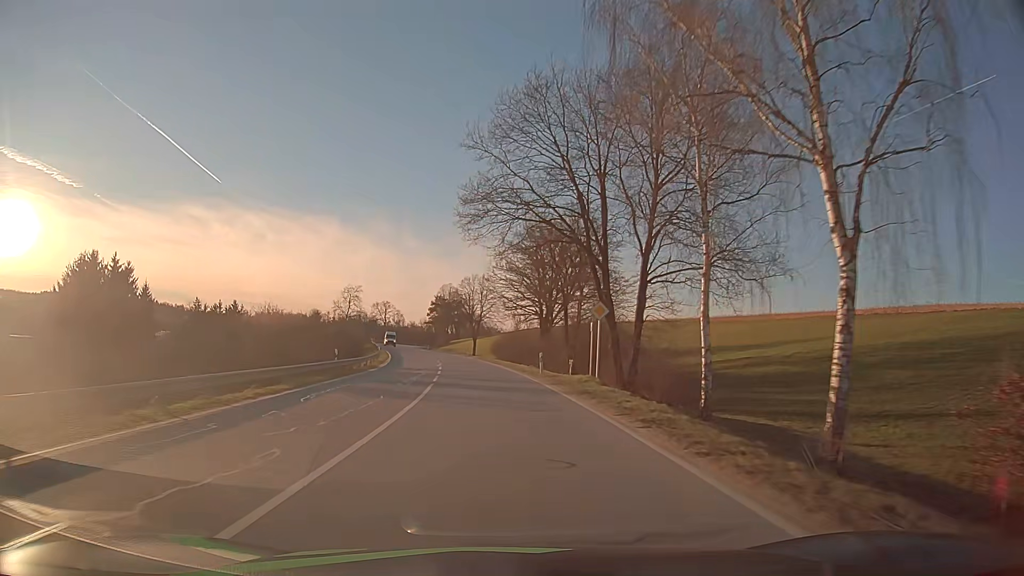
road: secondary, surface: asphalt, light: Day
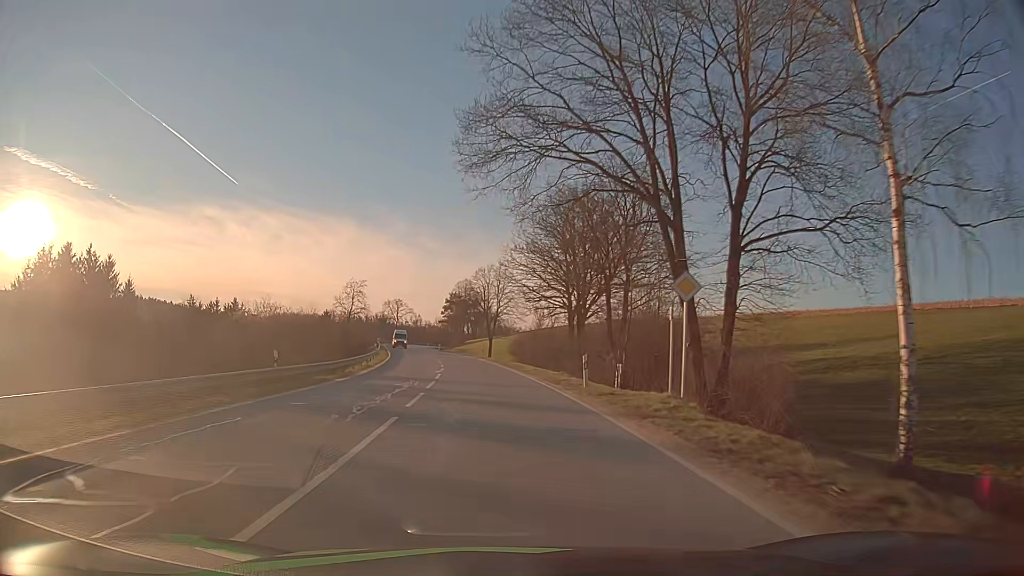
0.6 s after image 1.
(-0.1, +11.1) m; -2°
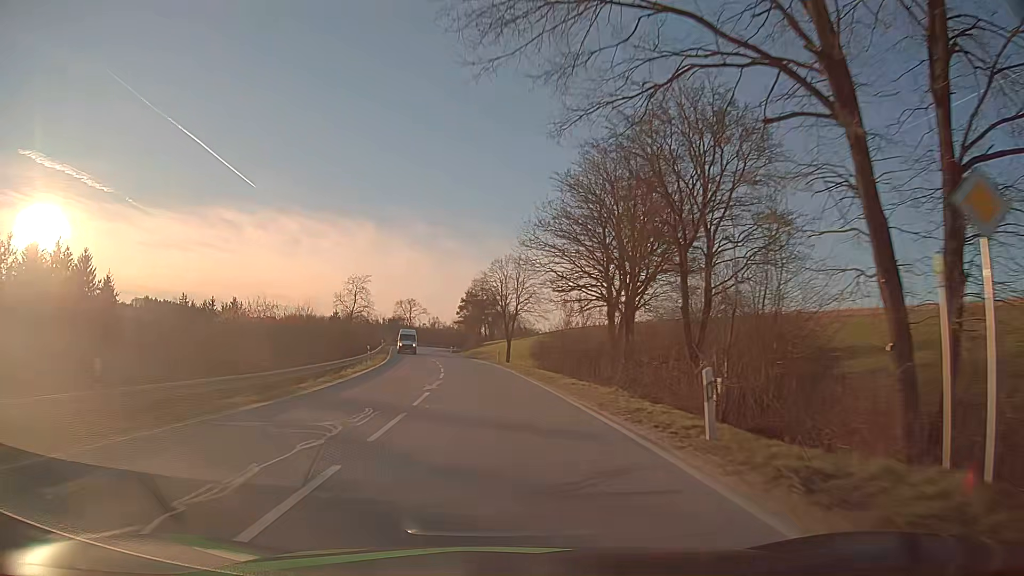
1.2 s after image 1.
(-0.2, +11.1) m; -2°
(0, +10) (0, +20) (-1, +30) (-2, +40) (-3, +50) (-5, +60) (-6, +70) (-8, +80) (-9, +89) (-11, +99) m
